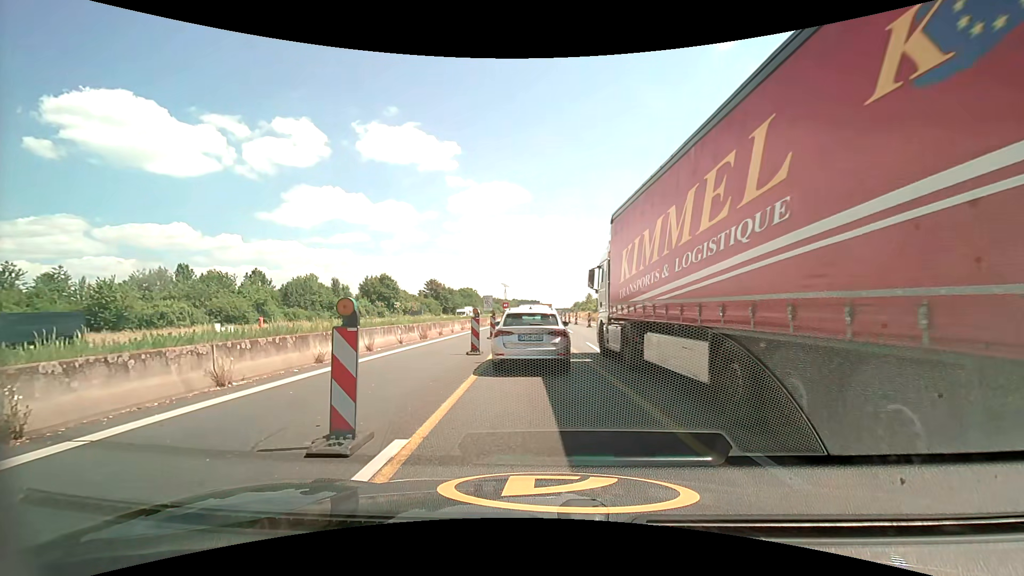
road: motorway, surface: asphalt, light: Day
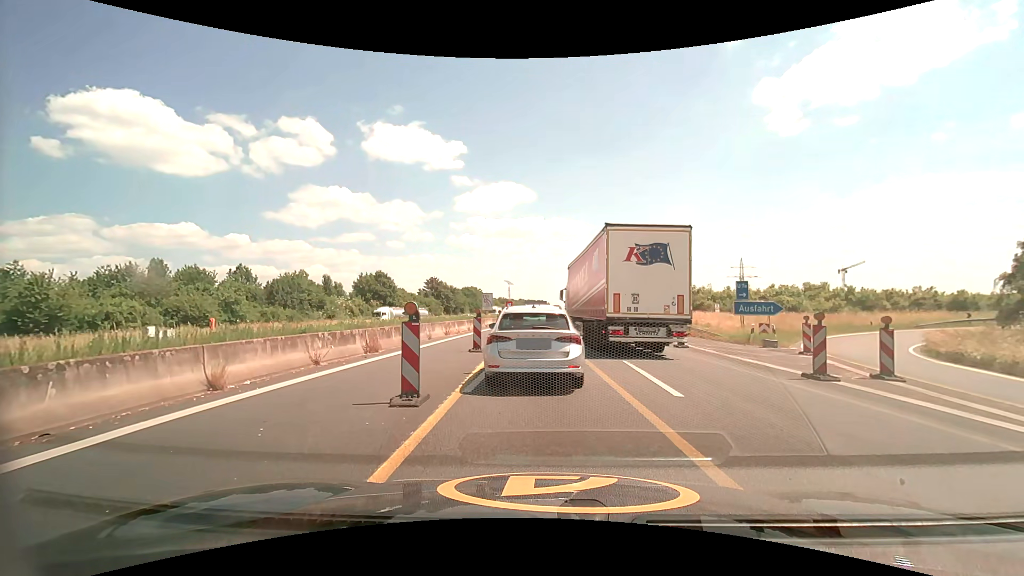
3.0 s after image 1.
(-0.1, +8.7) m; -1°
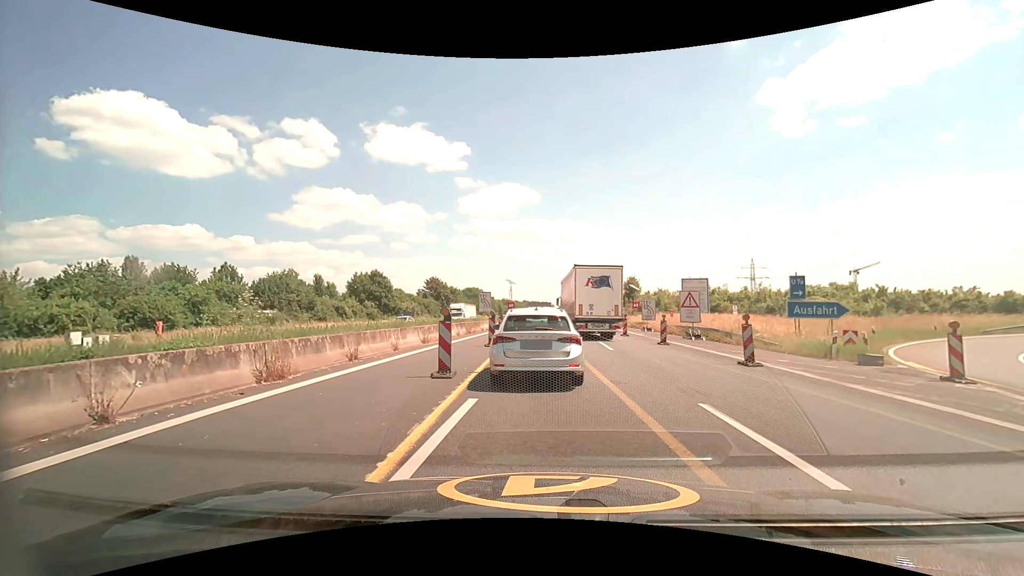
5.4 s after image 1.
(0.0, +6.5) m; 0°
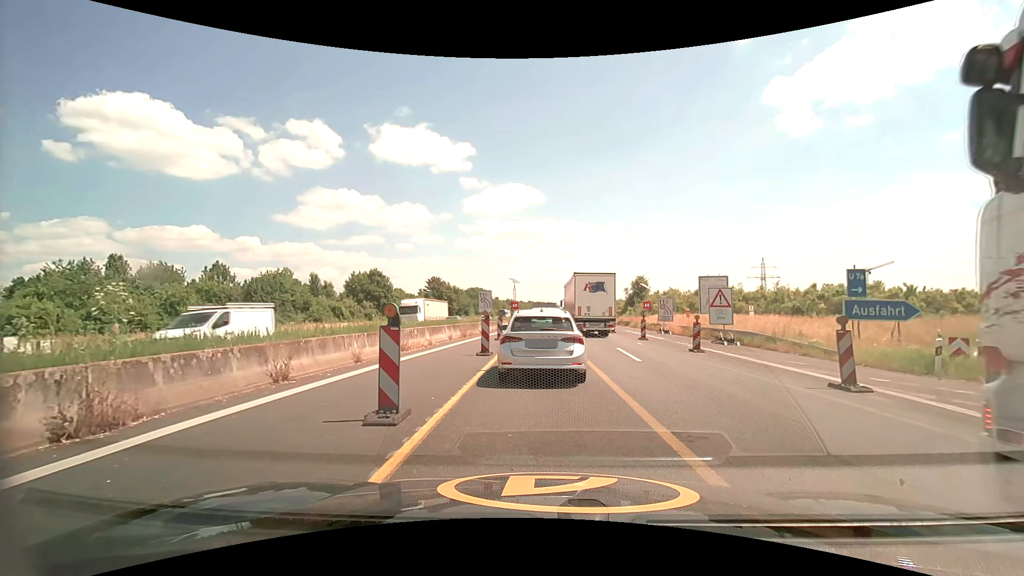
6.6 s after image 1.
(-0.1, +4.5) m; -1°
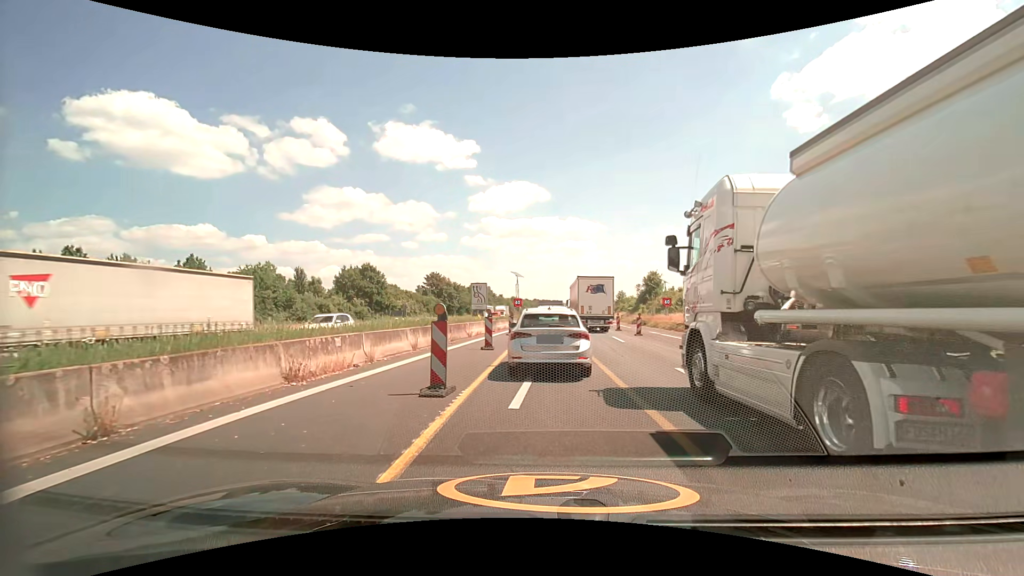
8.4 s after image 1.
(-0.1, +8.6) m; -1°
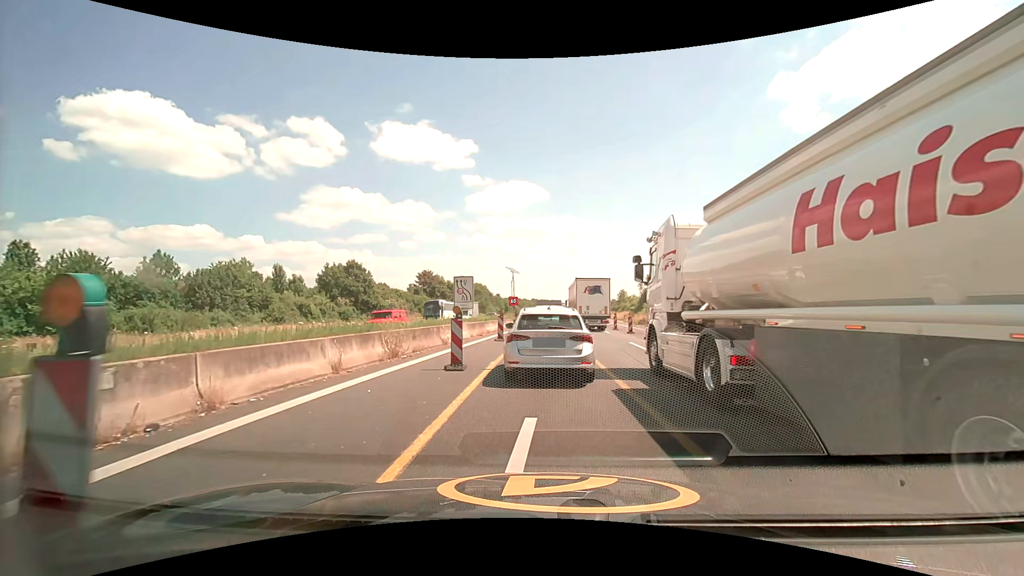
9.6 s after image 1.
(0.0, +6.6) m; 0°
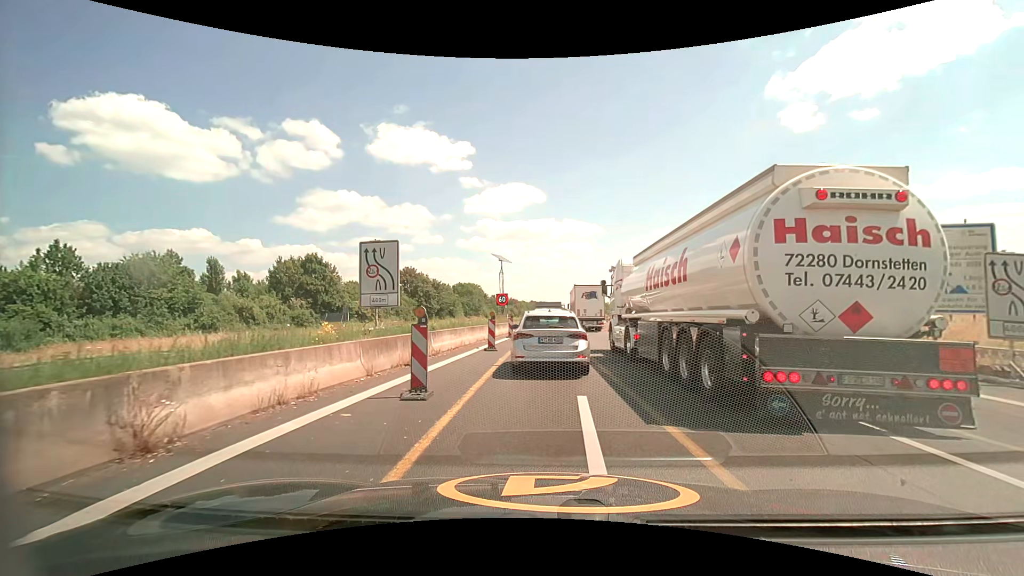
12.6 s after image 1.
(+0.2, +16.0) m; 0°
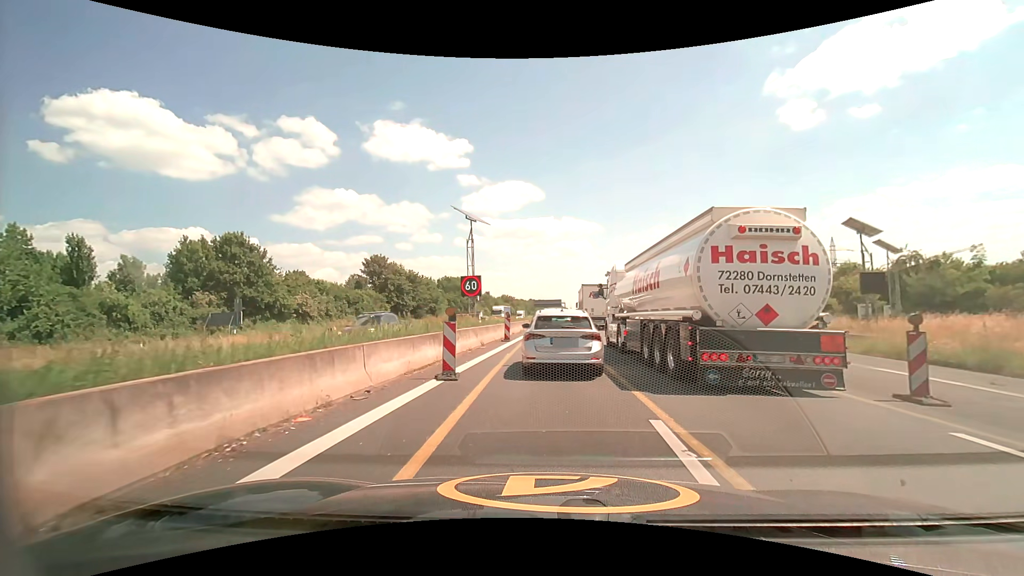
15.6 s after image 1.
(+0.1, +19.9) m; +1°
(0, +10) (0, +20) (0, +30) (0, +40) (0, +50) (+1, +60) (+1, +70) (+2, +80) (+2, +90) (+2, +100) m
